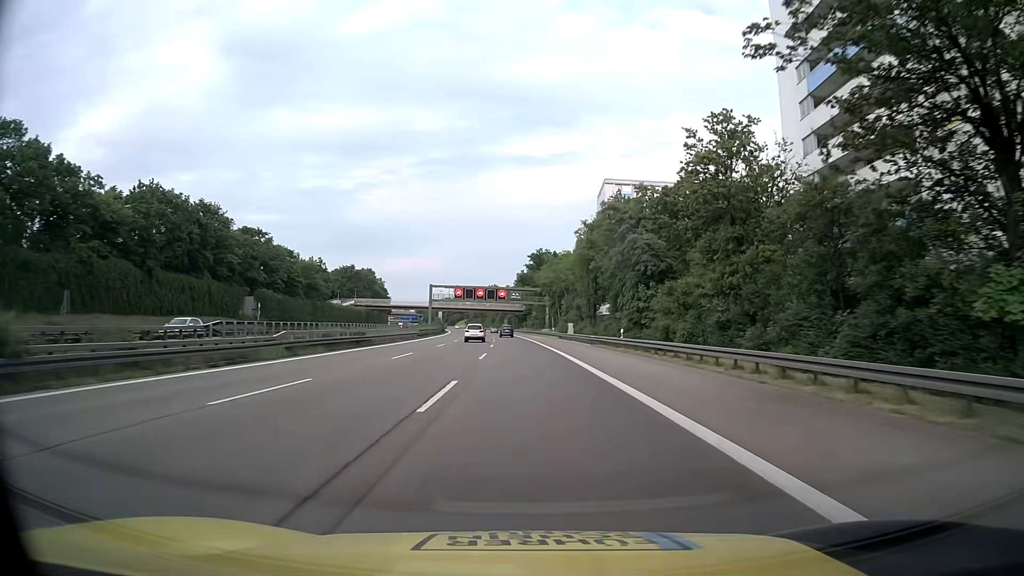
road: motorway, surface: asphalt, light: Day
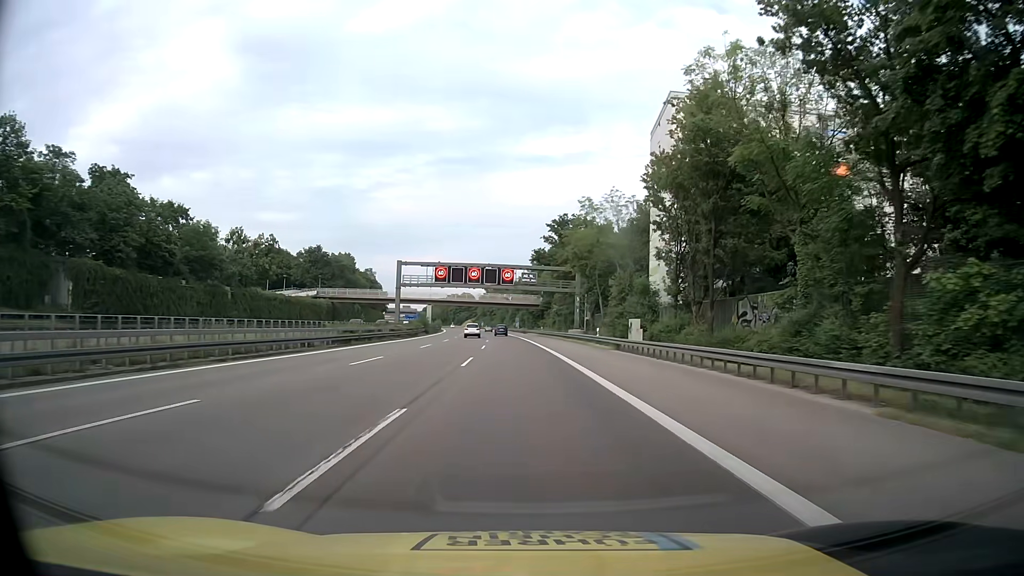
(-0.5, +42.2) m; -1°
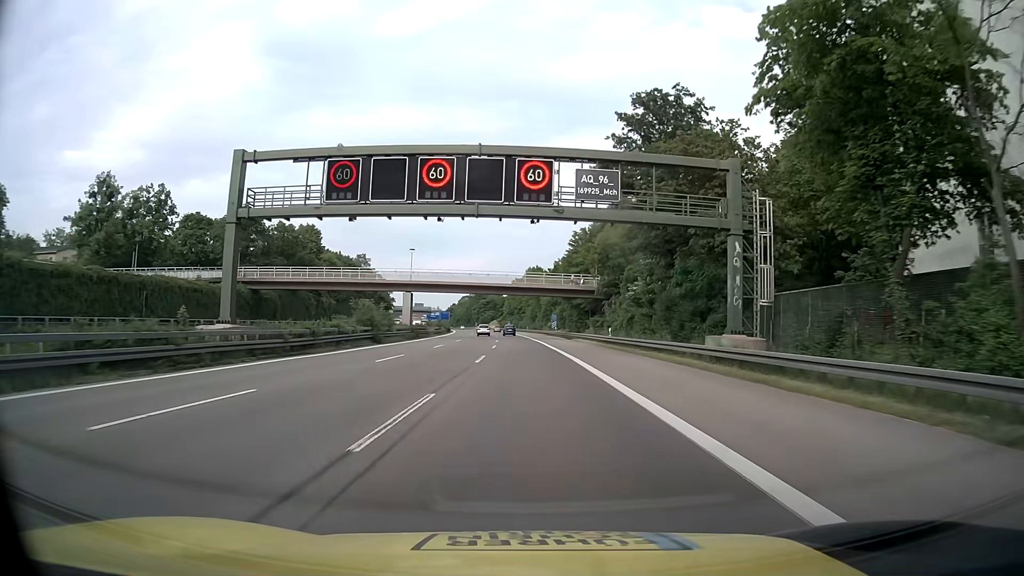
(-1.2, +52.0) m; -3°
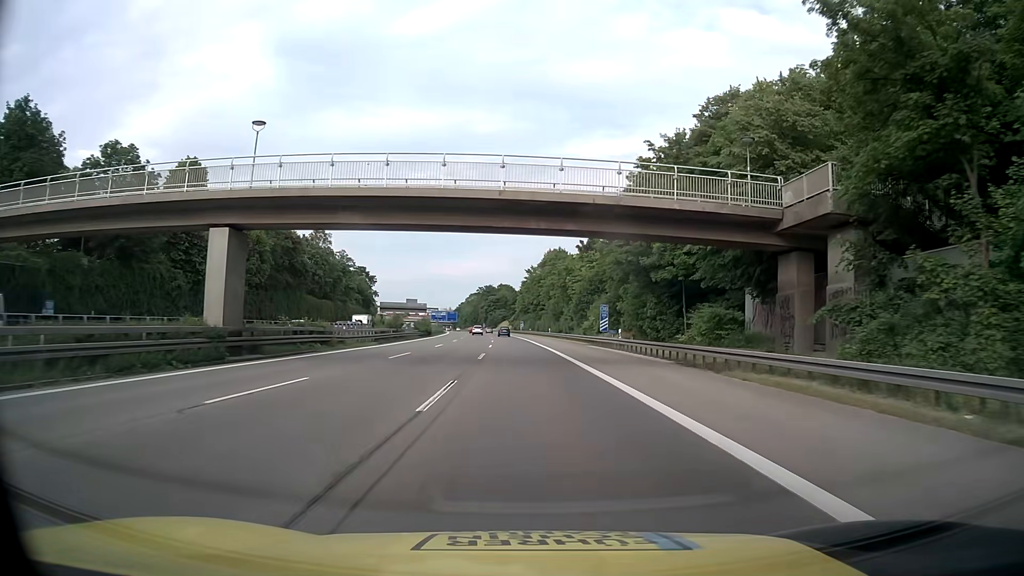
(-0.8, +51.0) m; -1°
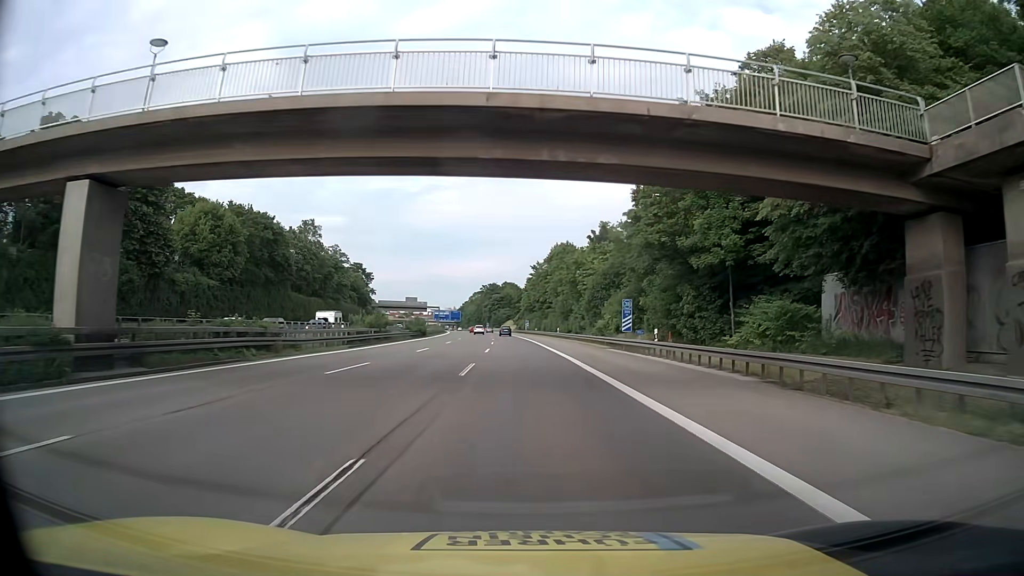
(-0.1, +10.1) m; 0°
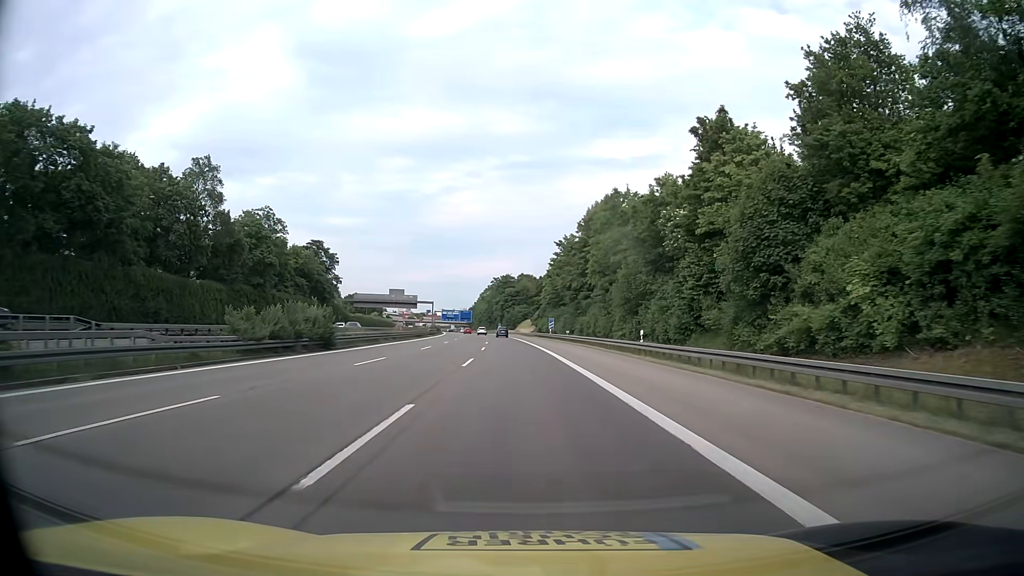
(-0.9, +49.8) m; -2°
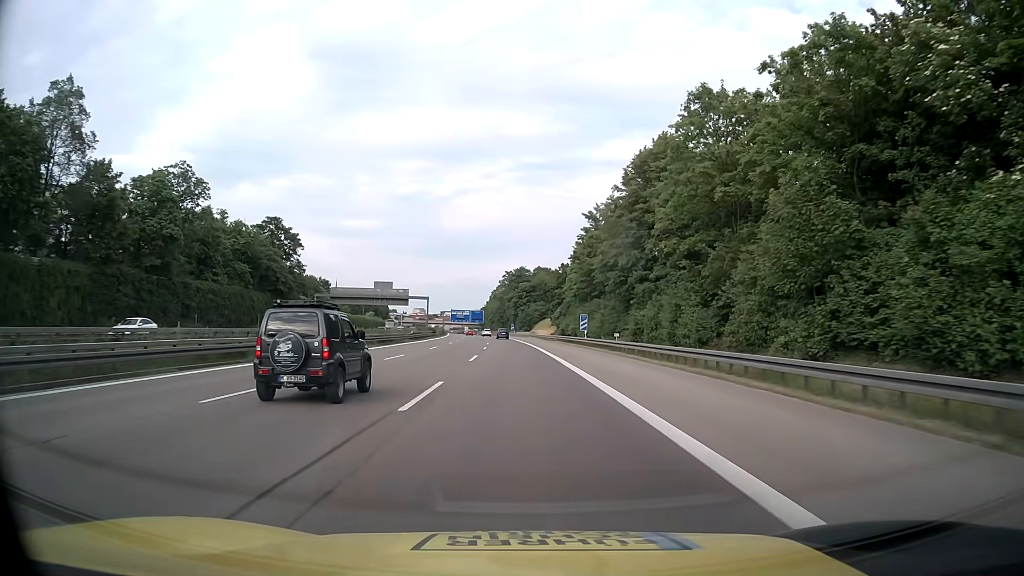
(-0.5, +30.8) m; -1°
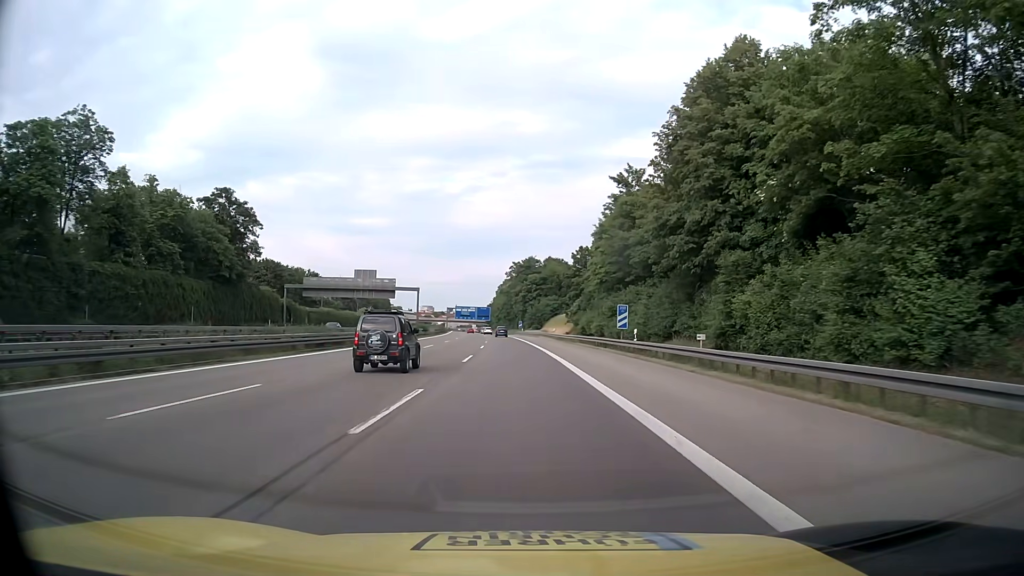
(-0.1, +20.9) m; -1°
(0, +10) (0, +20) (0, +30) (-1, +40) (-1, +50) (-1, +60) (-2, +70) (-3, +80) (-3, +90) (-4, +100) m
